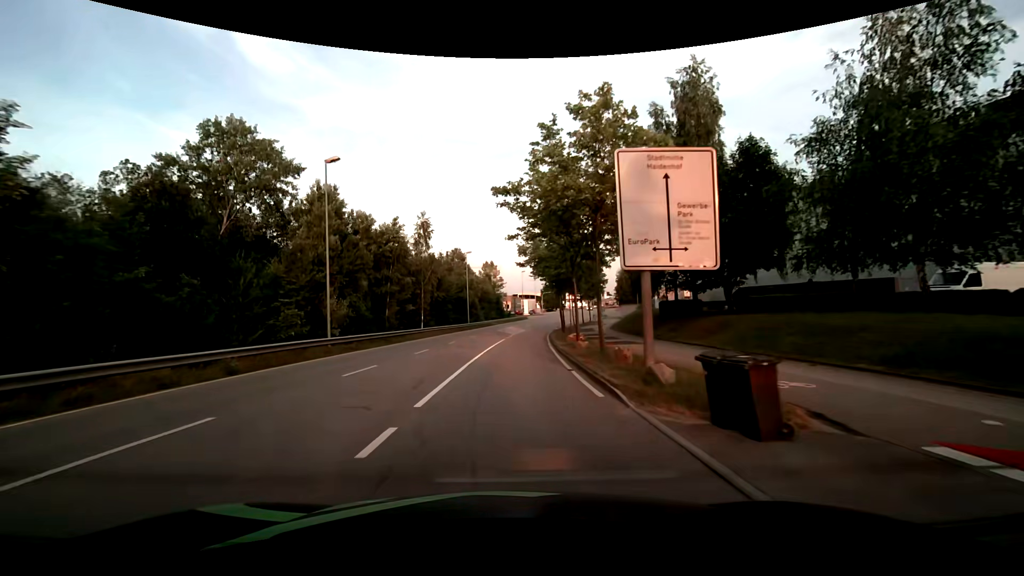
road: secondary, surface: asphalt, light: Day
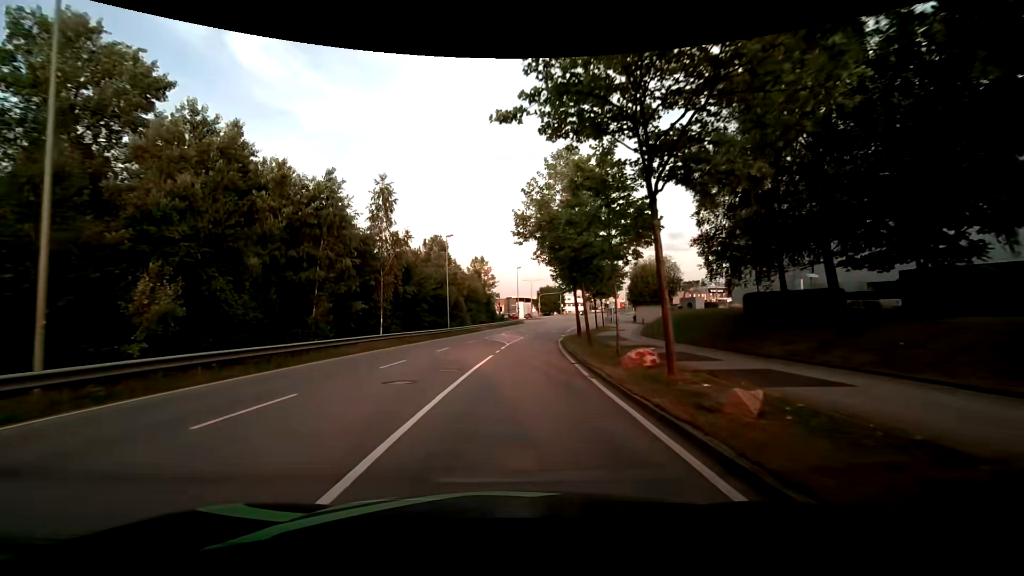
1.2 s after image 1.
(0.0, +15.4) m; 0°
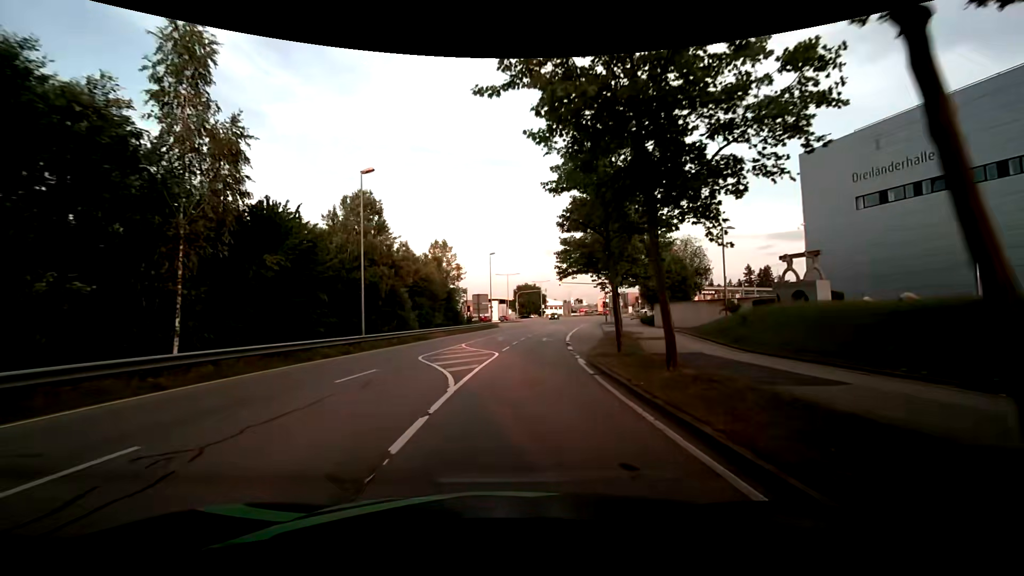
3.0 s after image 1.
(+0.5, +22.0) m; +3°
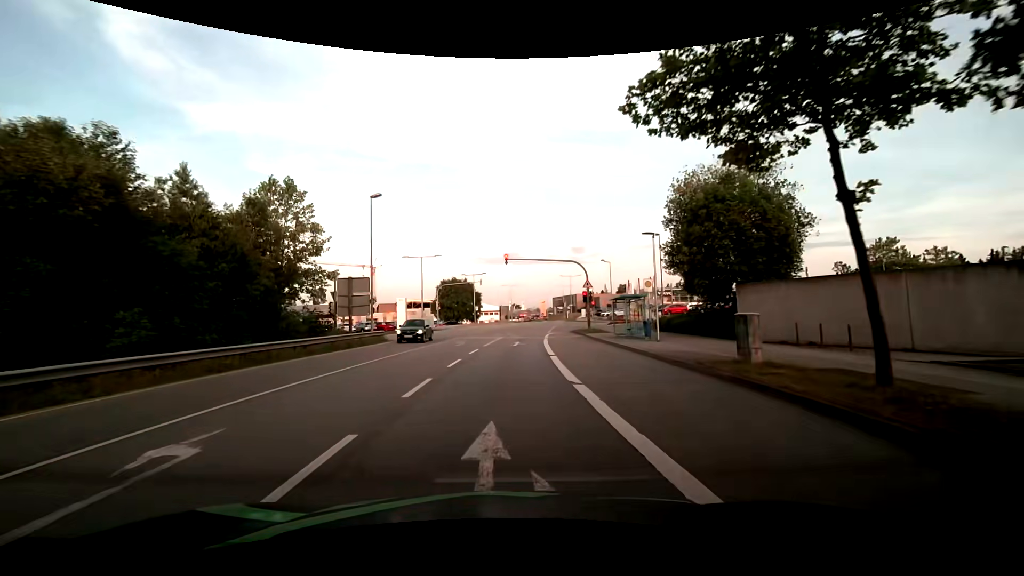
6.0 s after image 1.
(+2.3, +32.8) m; +8°
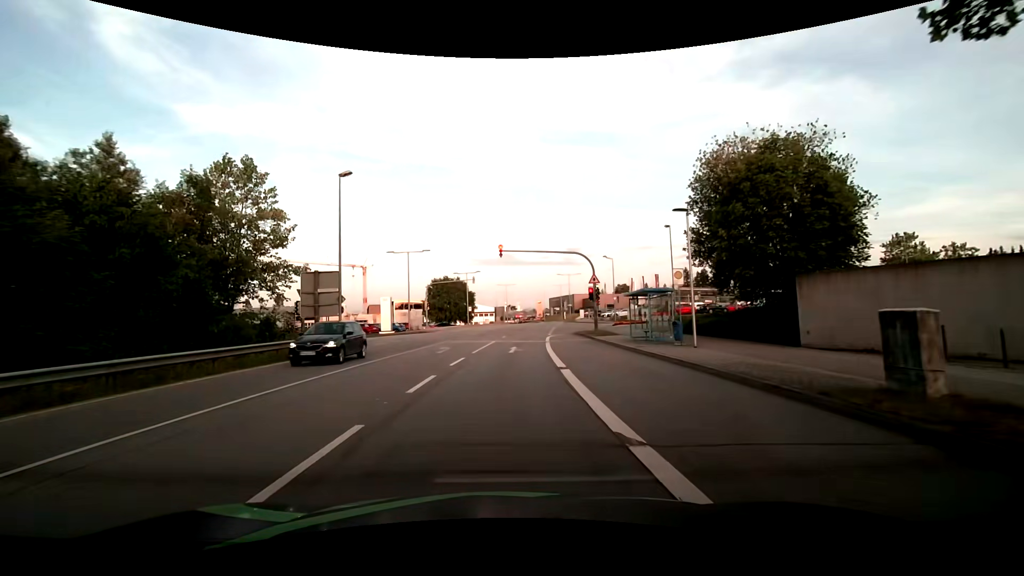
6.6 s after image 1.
(0.0, +5.2) m; +2°
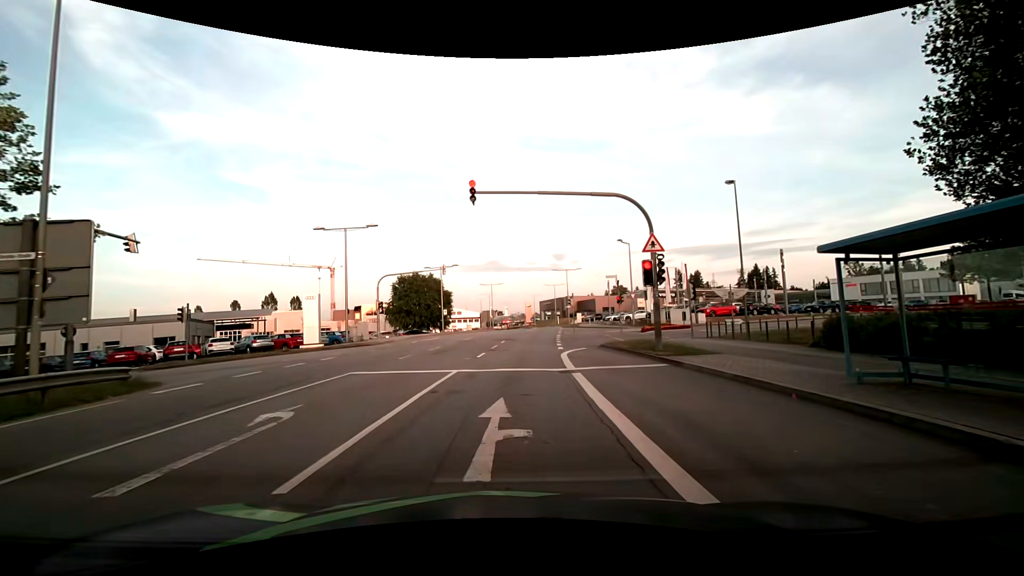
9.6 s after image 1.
(0.0, +16.8) m; 0°
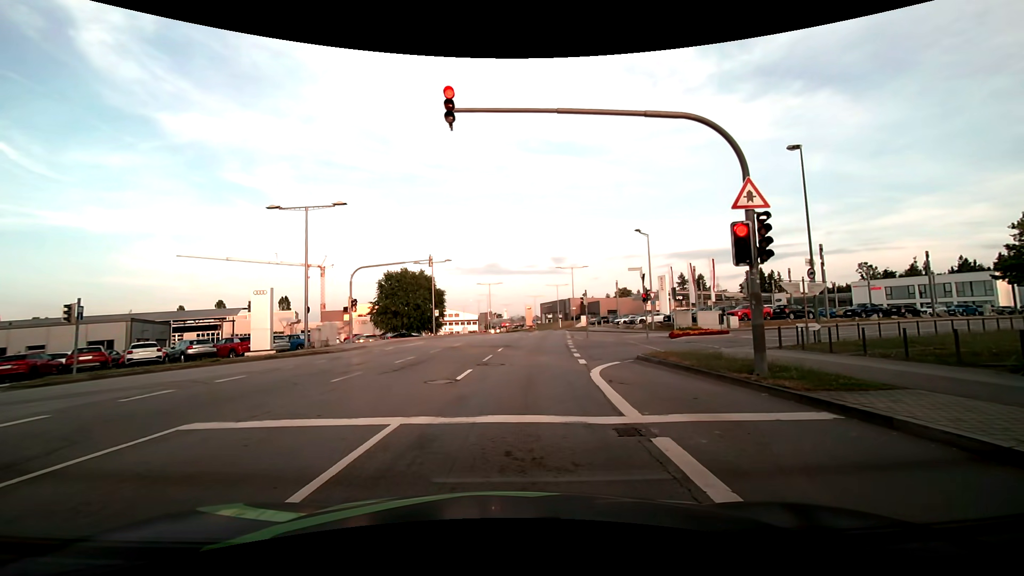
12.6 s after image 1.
(+0.1, +7.2) m; +1°
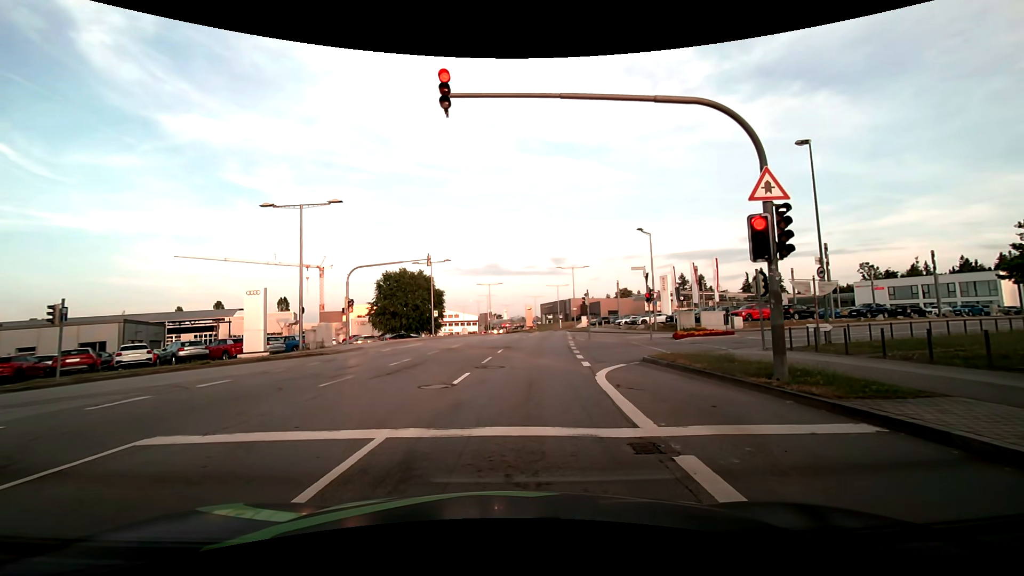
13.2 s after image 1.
(0.0, +0.8) m; 0°
(0, +10) (0, +20) (+1, +30) (+2, +40) (+4, +50) (+5, +60) (+6, +70) (+7, +80) (+8, +90) (+7, +100) m
